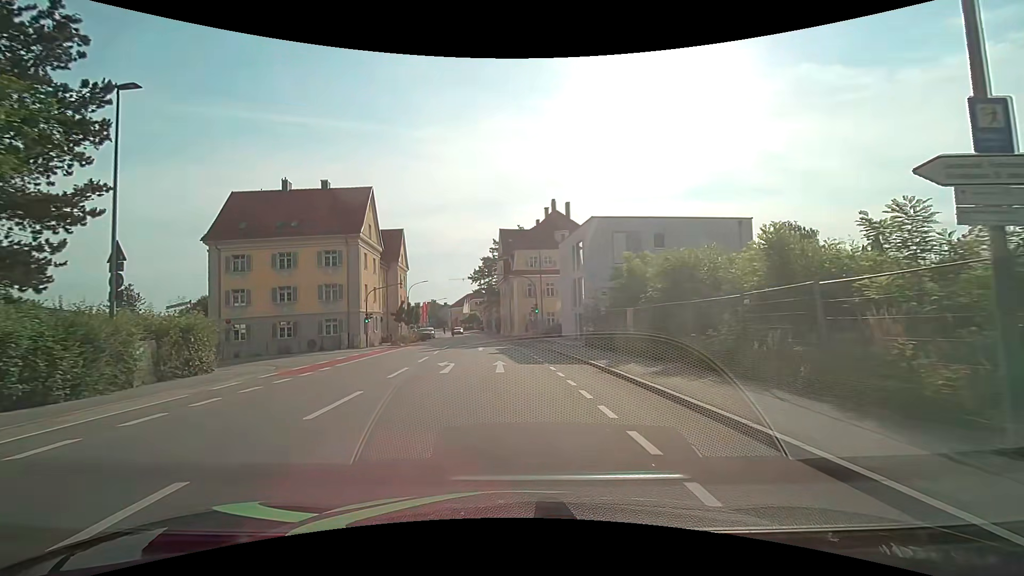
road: tertiary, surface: asphalt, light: Day
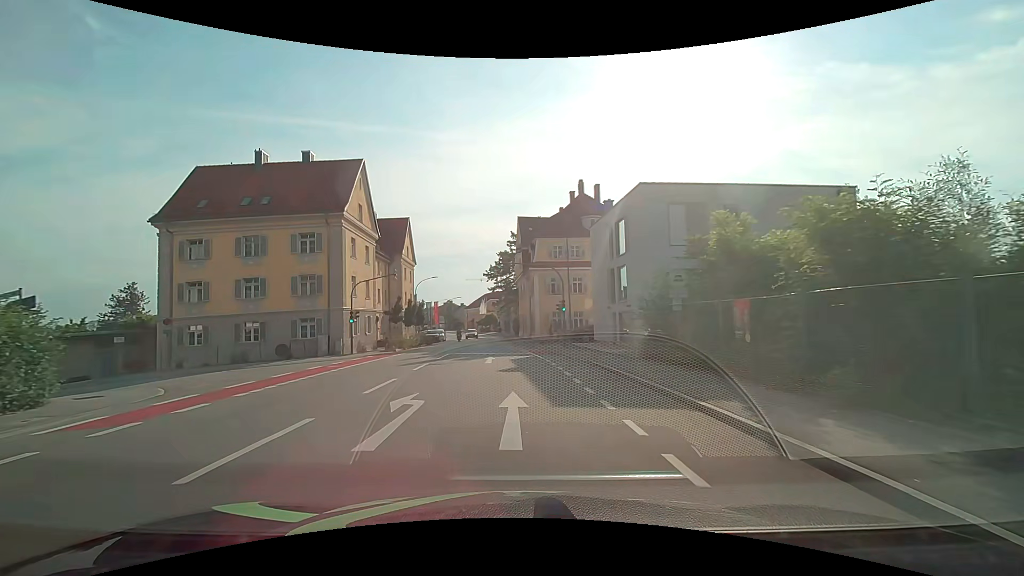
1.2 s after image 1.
(-0.1, +9.0) m; -2°
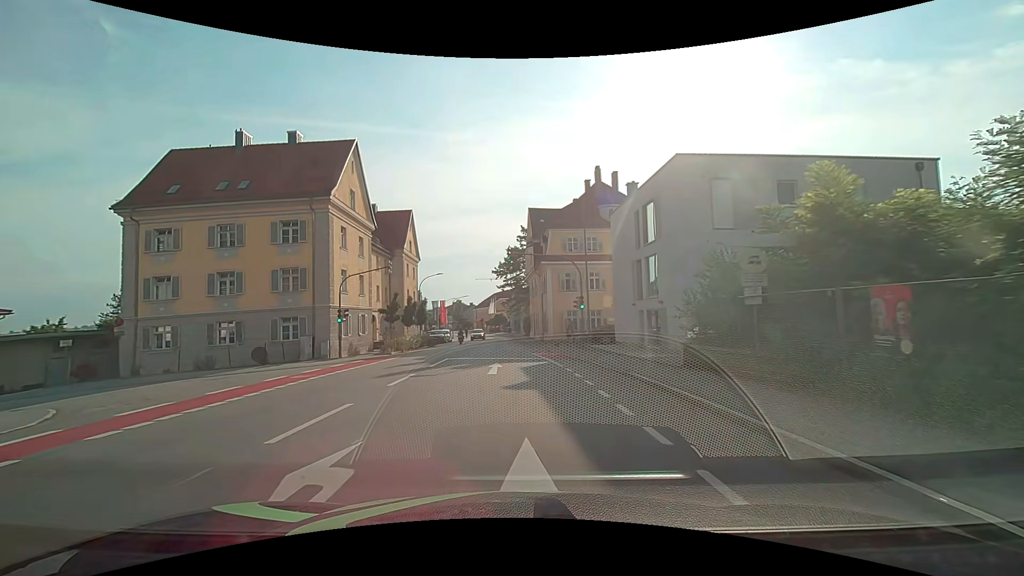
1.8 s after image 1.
(0.0, +4.5) m; -1°
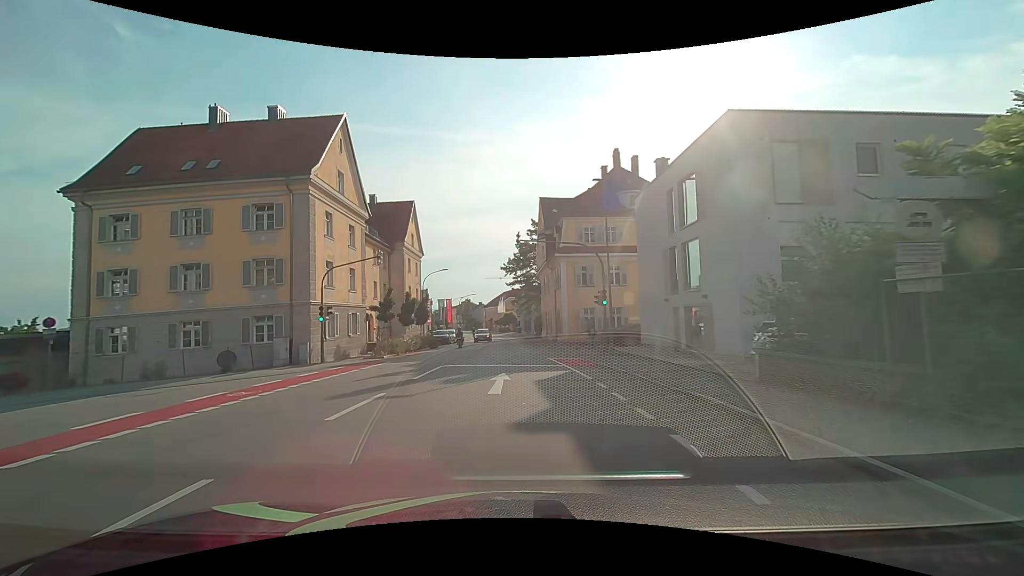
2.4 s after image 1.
(0.0, +4.5) m; -1°
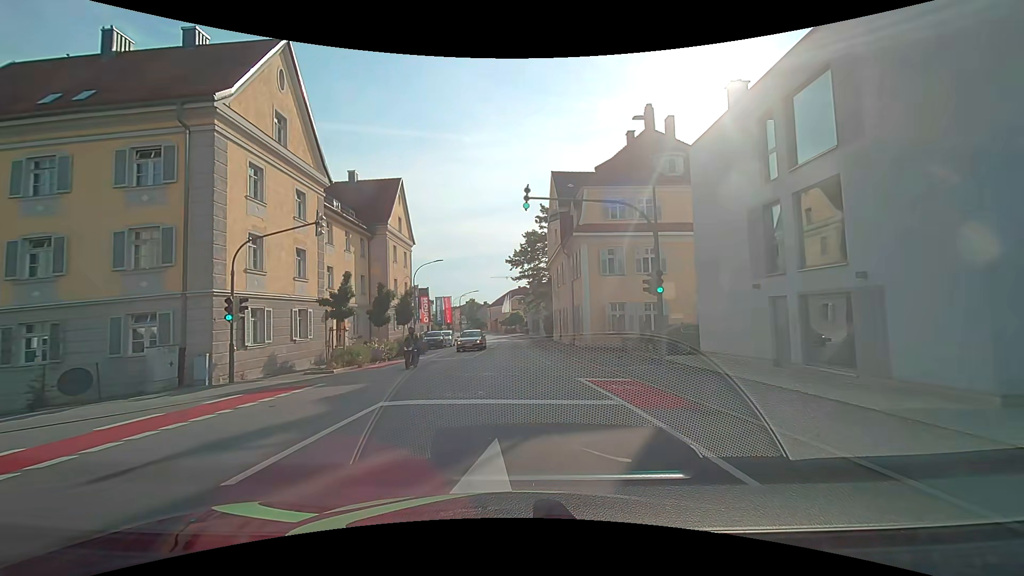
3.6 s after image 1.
(-0.1, +9.0) m; -1°
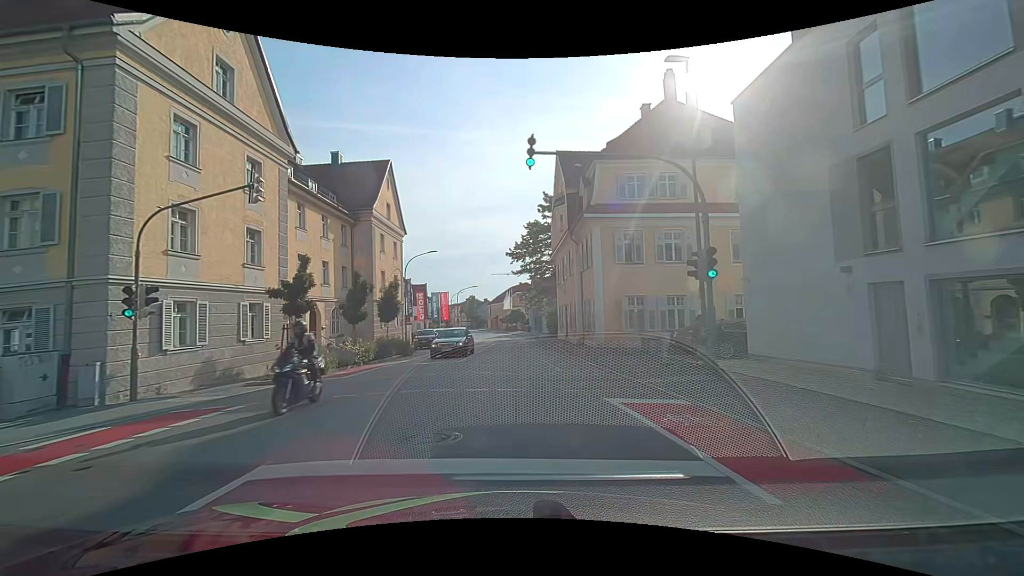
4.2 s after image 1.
(0.0, +4.5) m; -1°
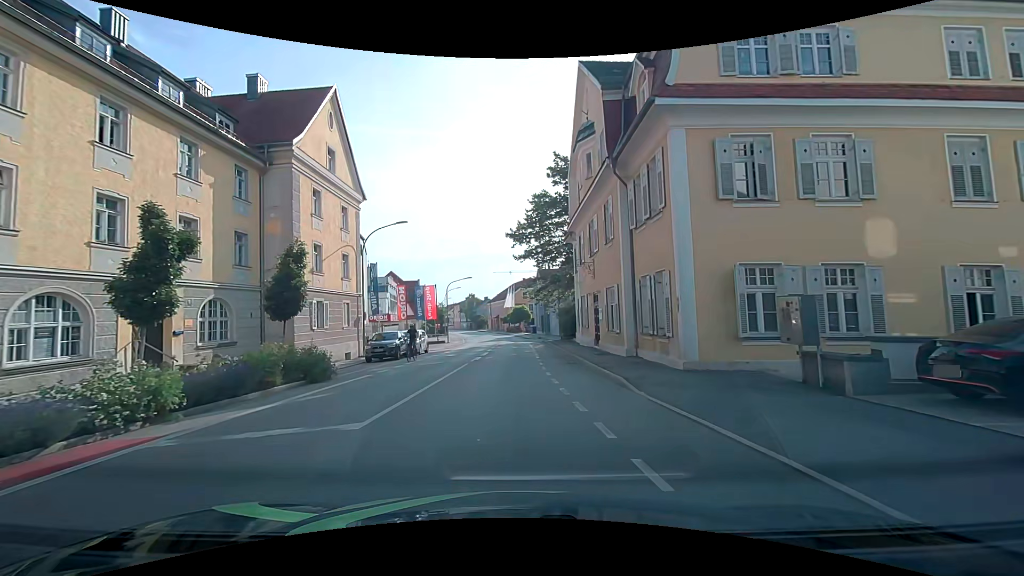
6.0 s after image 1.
(+0.1, +13.5) m; 0°
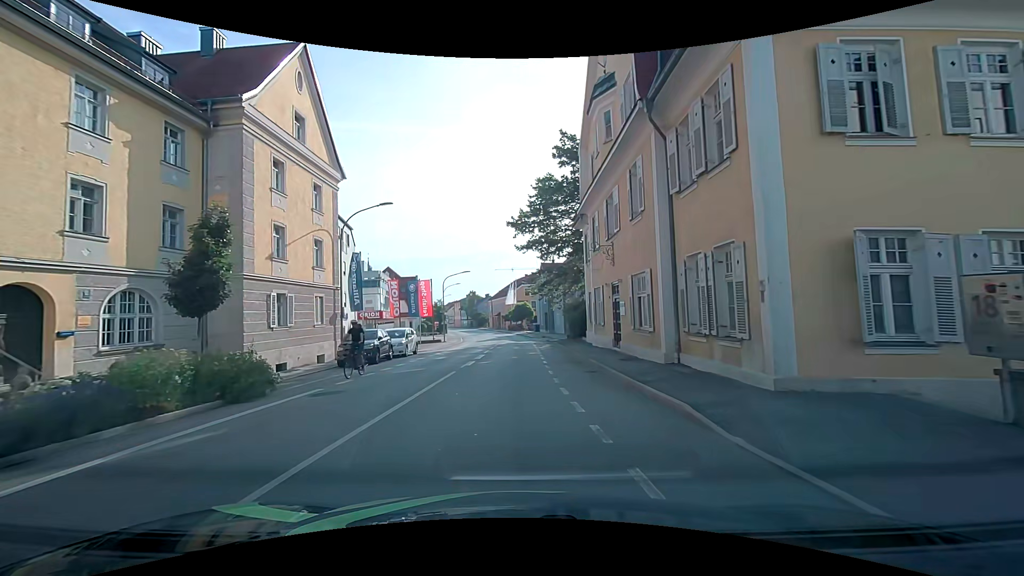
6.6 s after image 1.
(0.0, +4.5) m; 0°
(0, +10) (0, +20) (0, +30) (0, +40) (0, +50) (-1, +60) (-2, +70) (-3, +80) (-5, +90) (-6, +100) m
